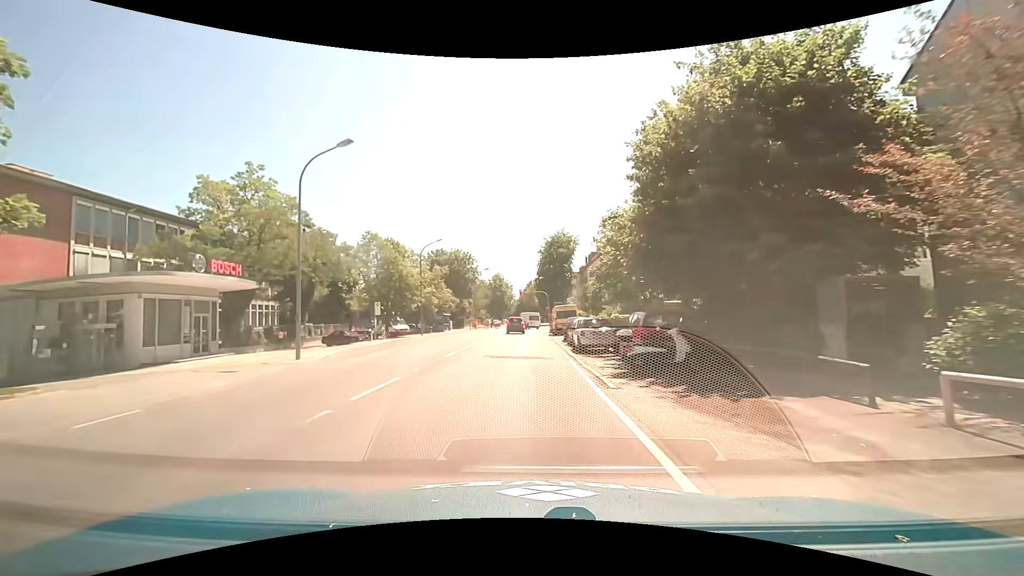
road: tertiary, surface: asphalt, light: Day
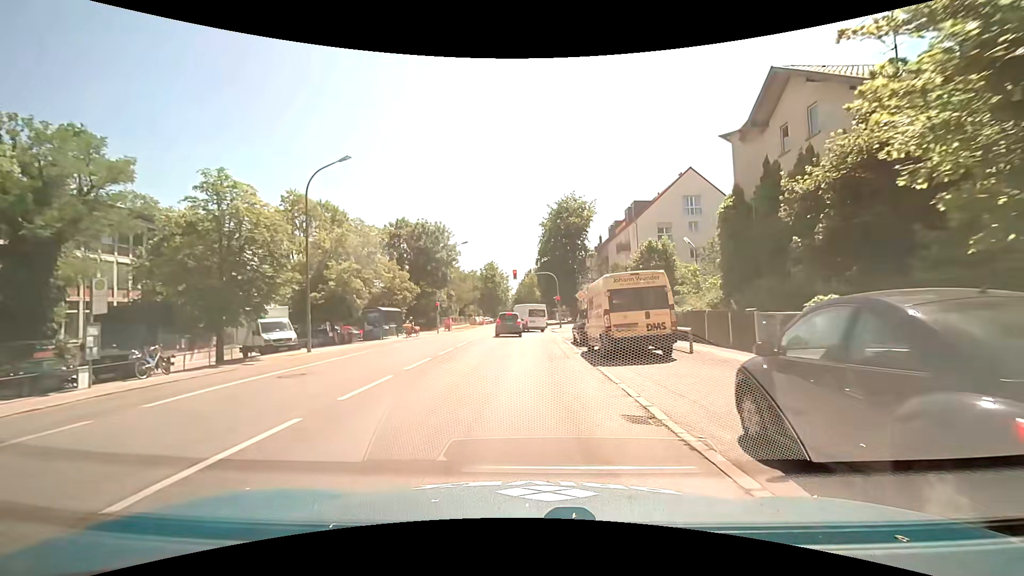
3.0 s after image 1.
(0.0, +27.7) m; 0°
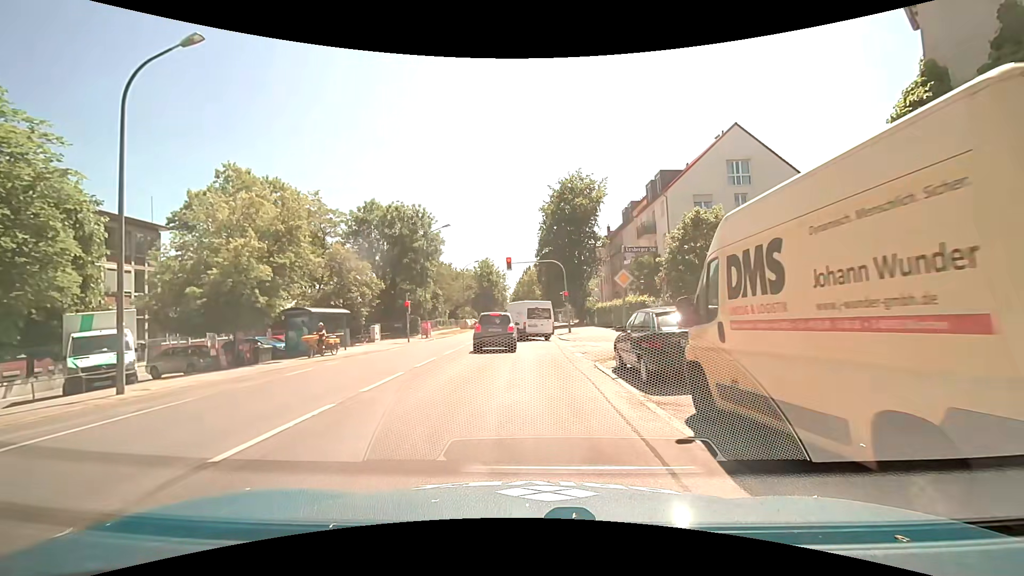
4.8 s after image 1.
(0.0, +11.9) m; 0°
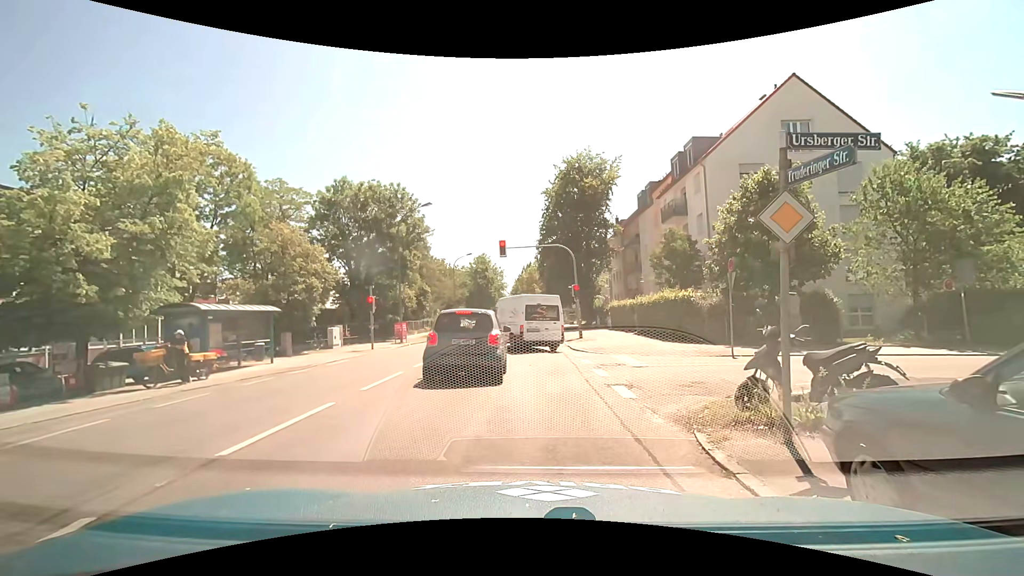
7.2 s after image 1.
(0.0, +8.3) m; 0°
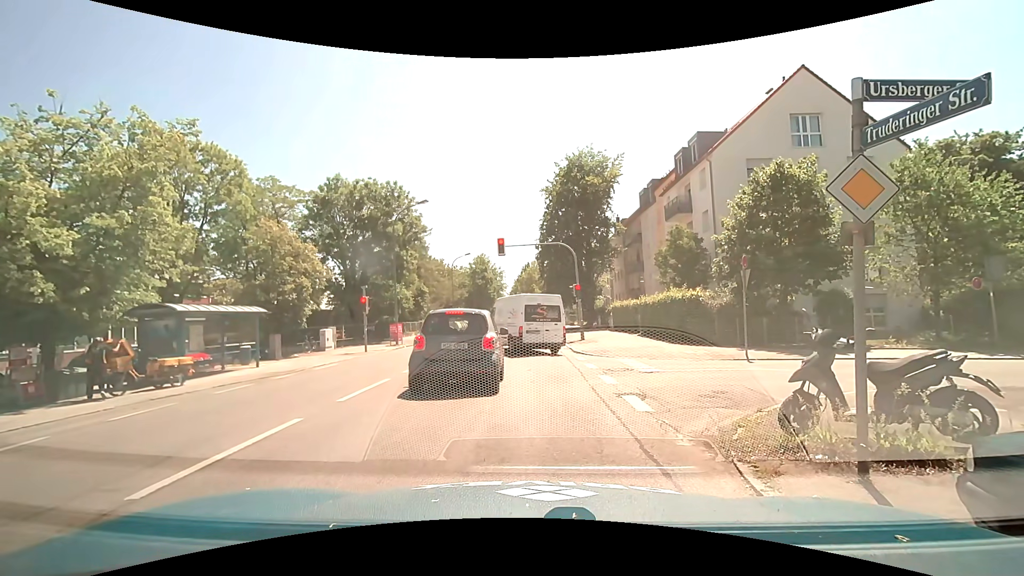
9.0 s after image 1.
(0.0, +1.1) m; 0°
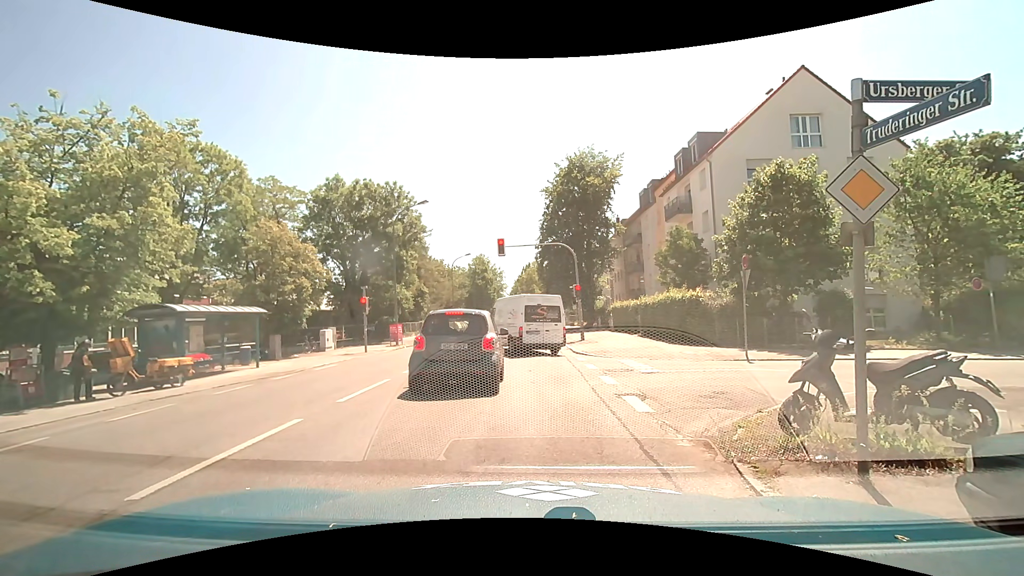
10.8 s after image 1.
(0.0, +0.1) m; 0°
